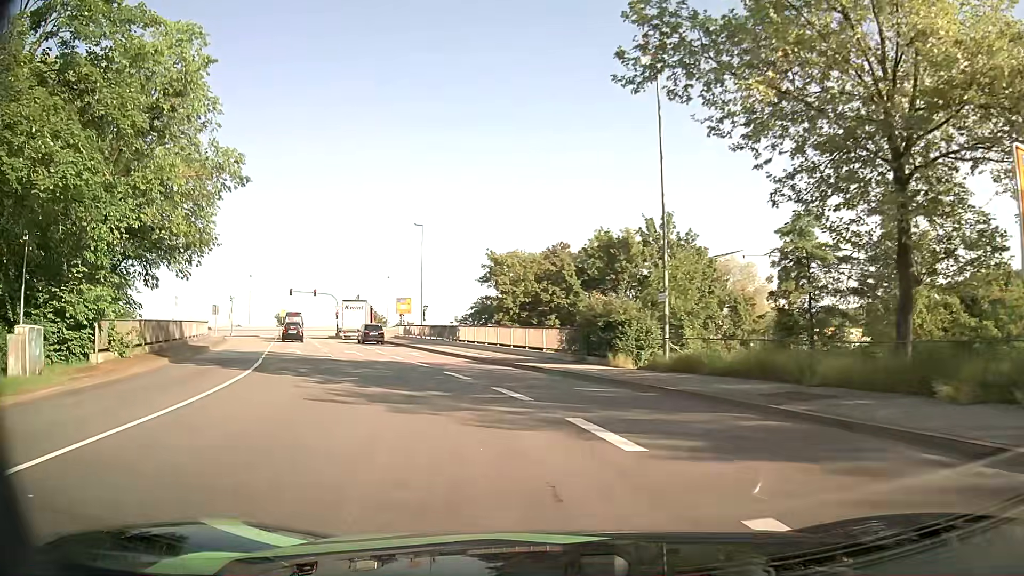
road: primary_link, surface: asphalt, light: Day
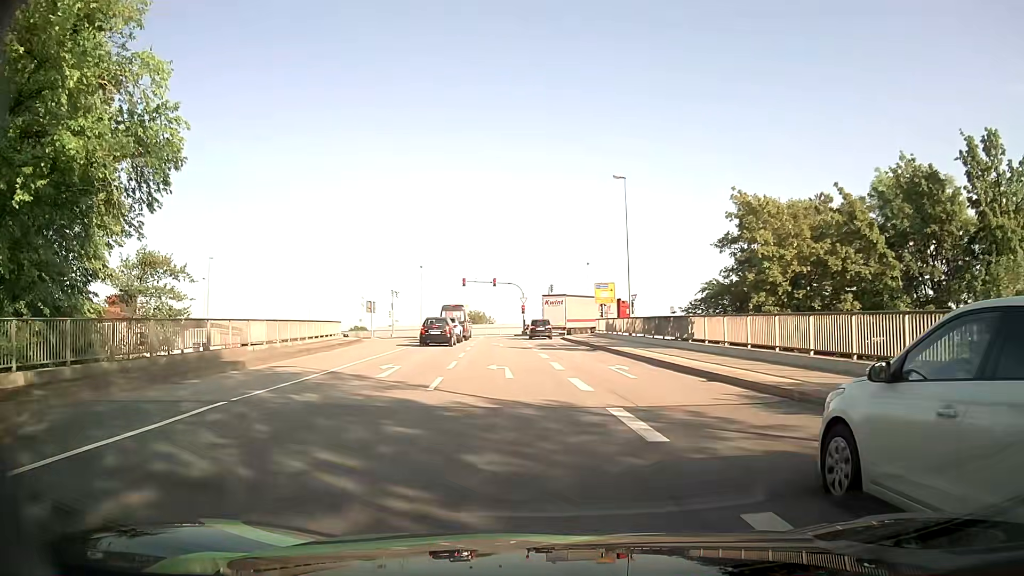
(-2.7, +17.0) m; -18°
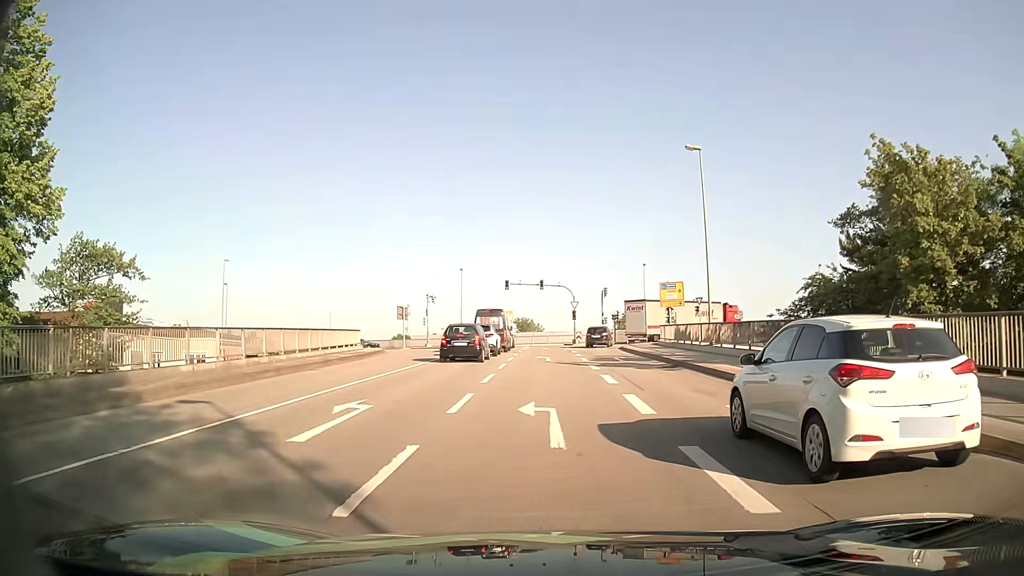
(-0.3, +8.6) m; -4°
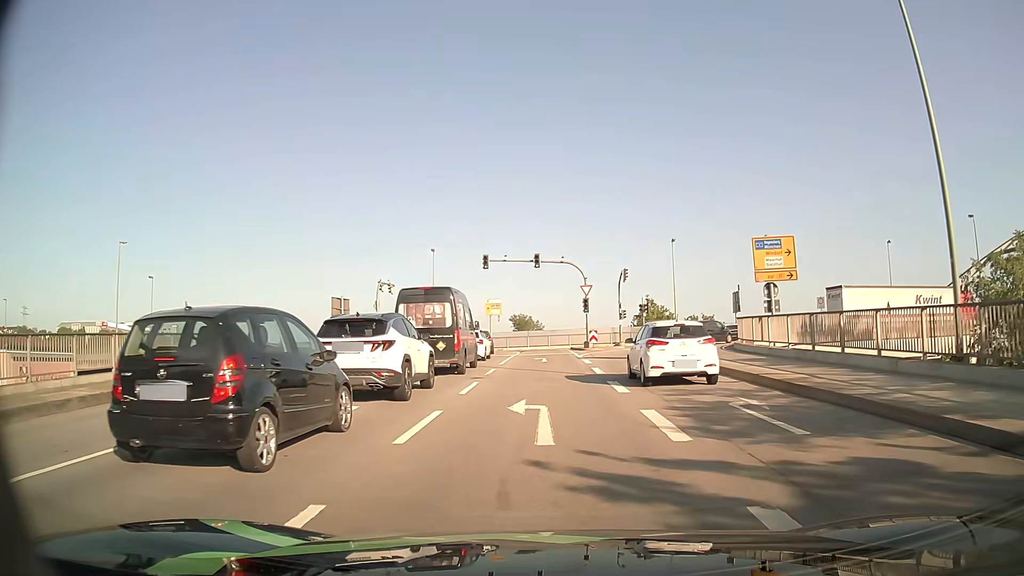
(+0.1, +21.1) m; 0°
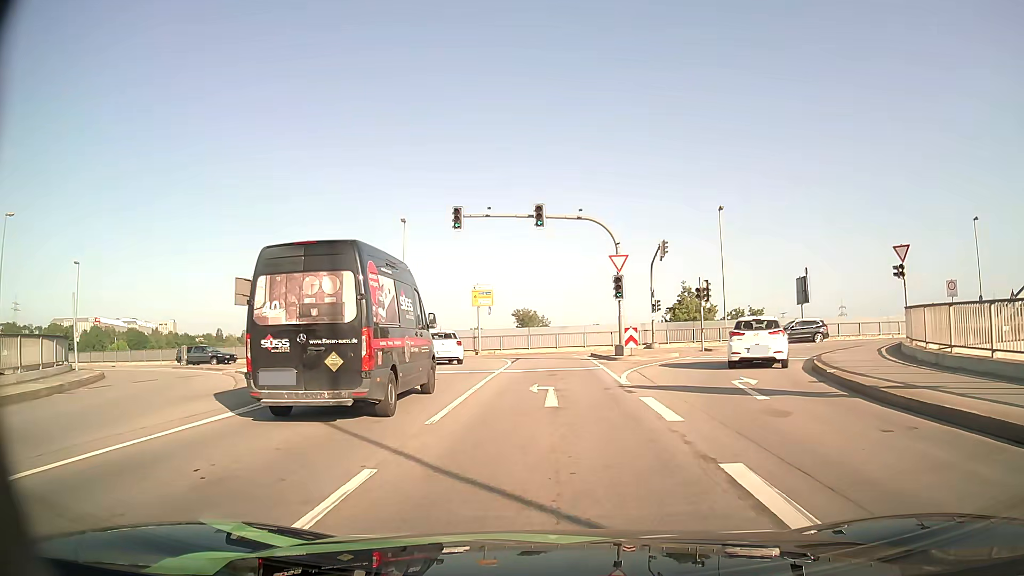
(0.0, +16.6) m; 0°
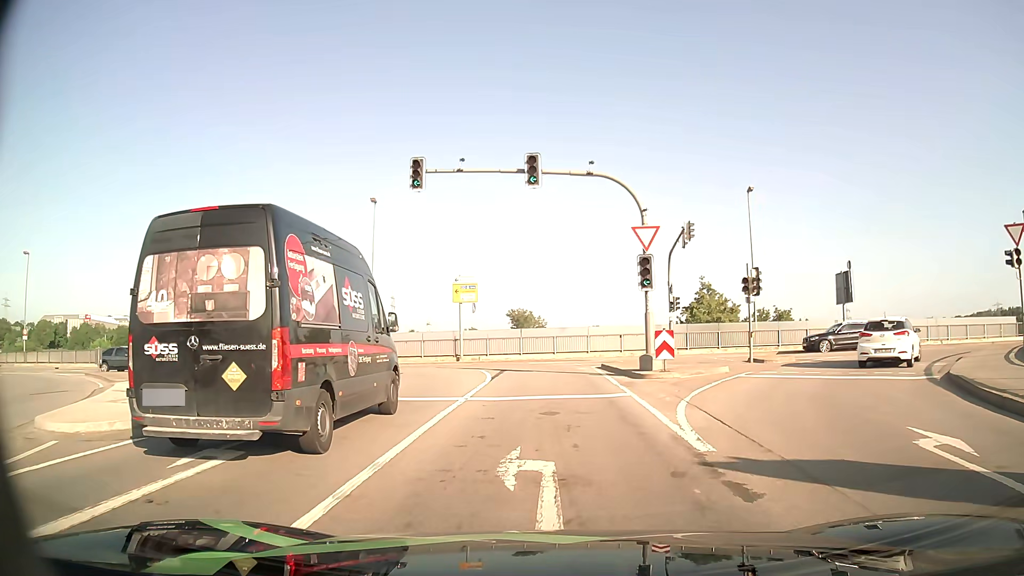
(0.0, +8.2) m; 0°
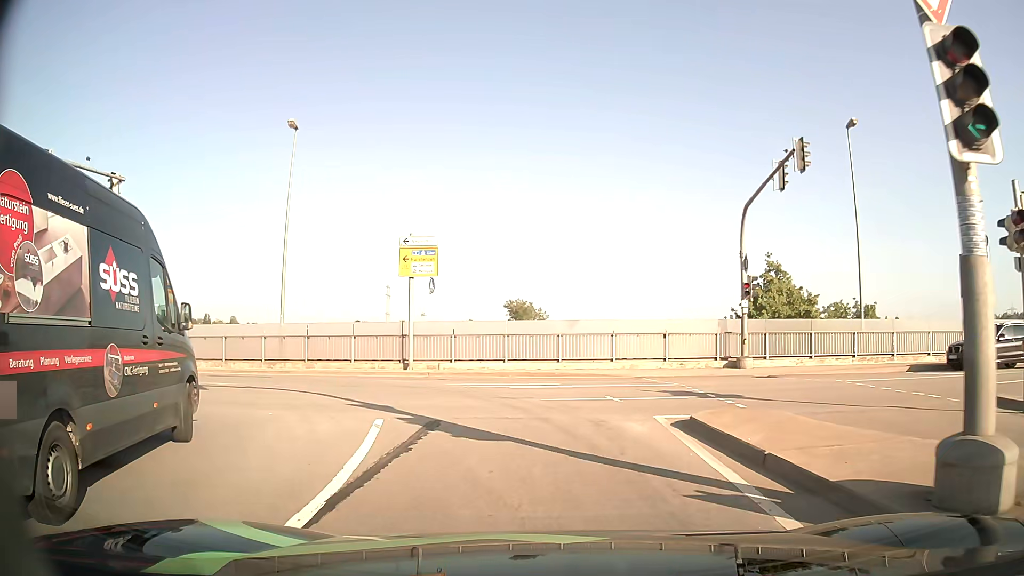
(0.0, +14.8) m; 0°
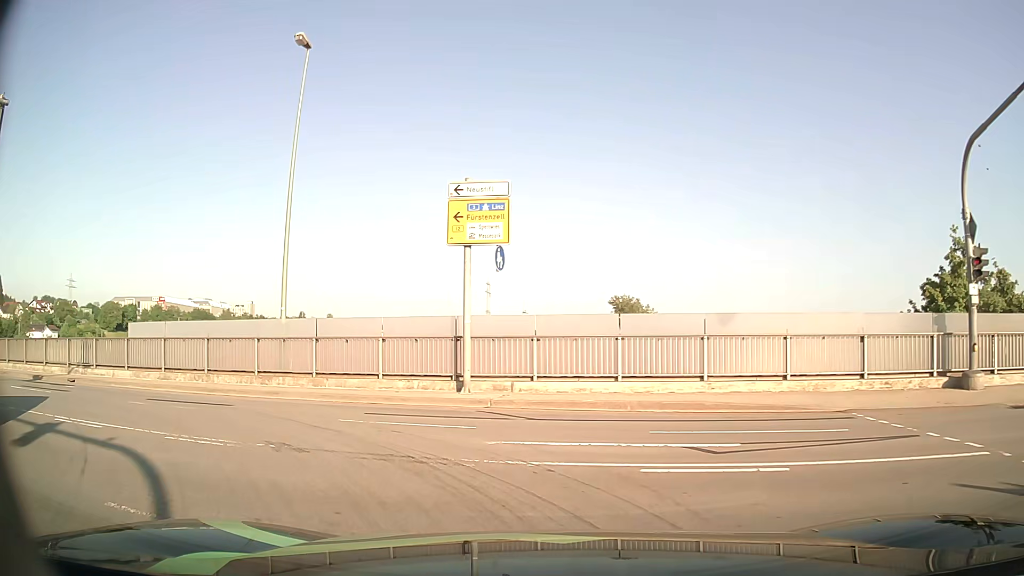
(-0.5, +9.3) m; -8°
(-2, +10) (-10, +16) (-20, +18) (-29, +20) (-39, +23) (-49, +25) (-58, +28) (-68, +31) (-78, +34) (-87, +37) m
